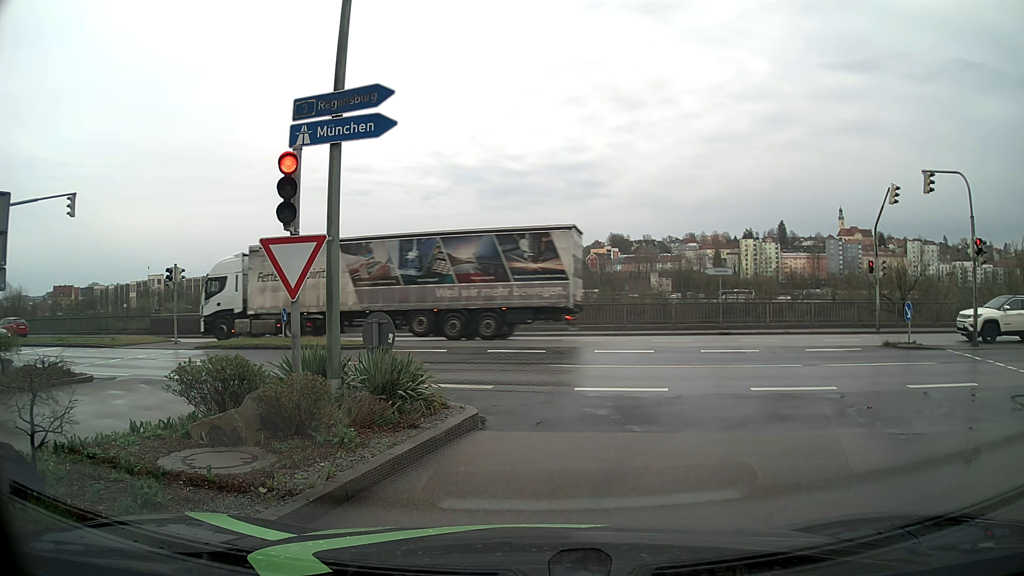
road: tertiary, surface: asphalt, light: Day
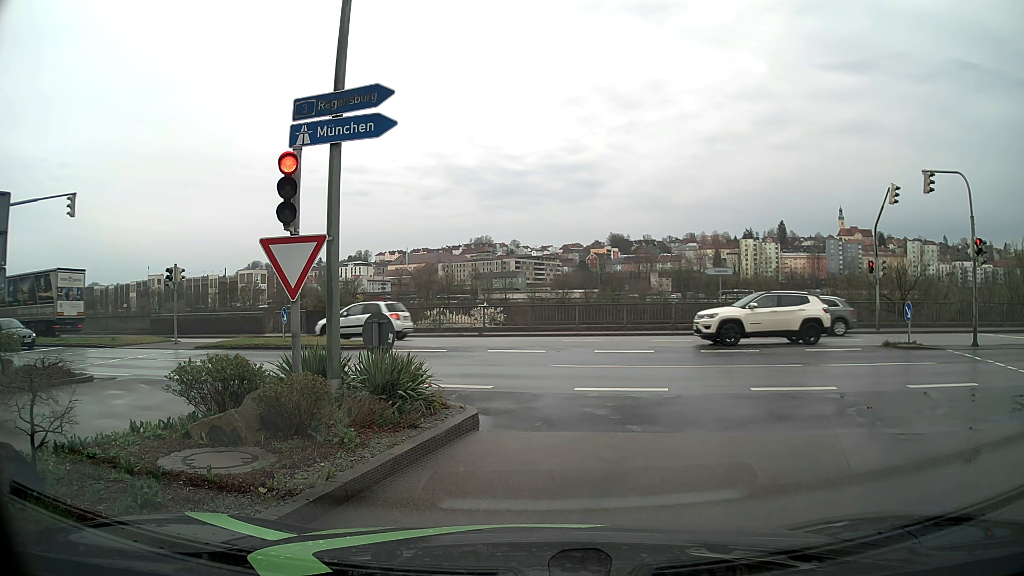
(0.0, 0.0) m; 0°
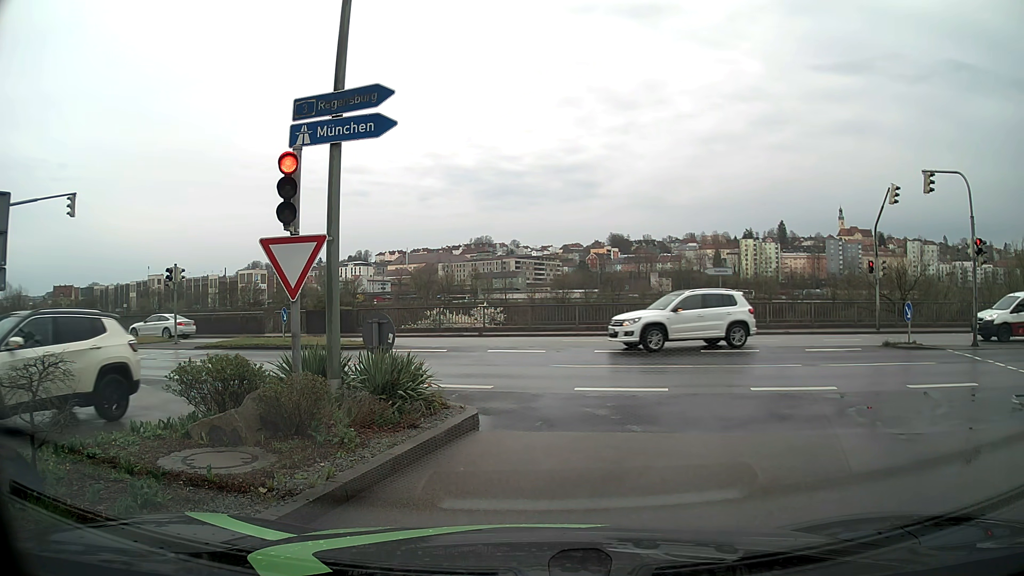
(0.0, 0.0) m; 0°
